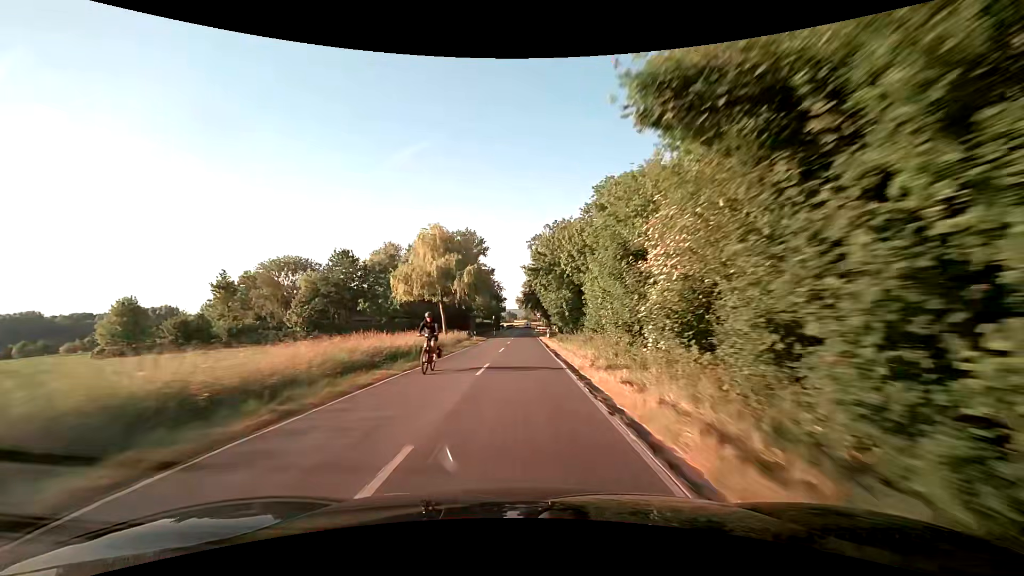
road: secondary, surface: asphalt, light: Day
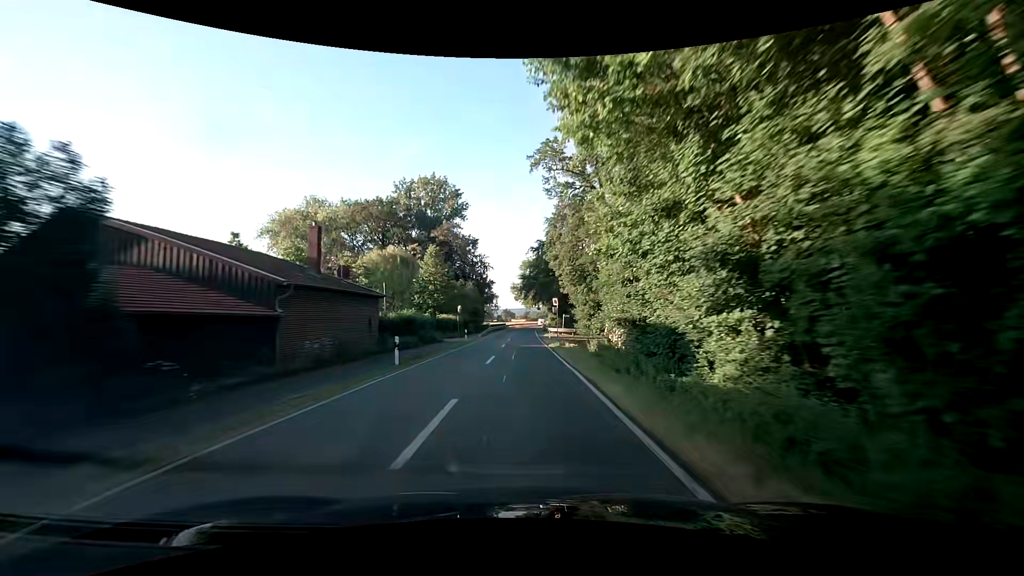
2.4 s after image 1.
(-0.2, +57.4) m; 0°
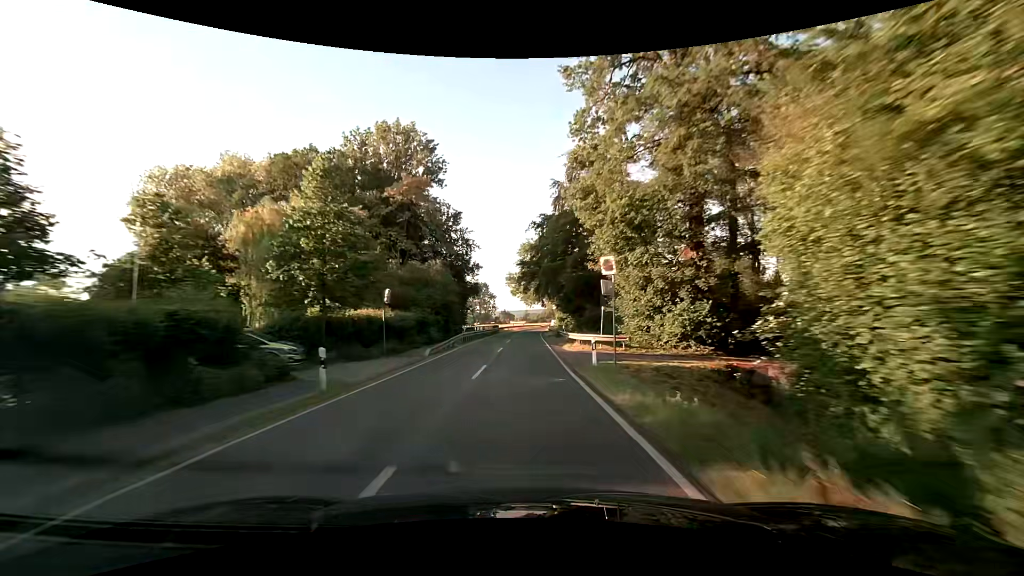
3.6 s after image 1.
(-0.1, +28.2) m; 0°
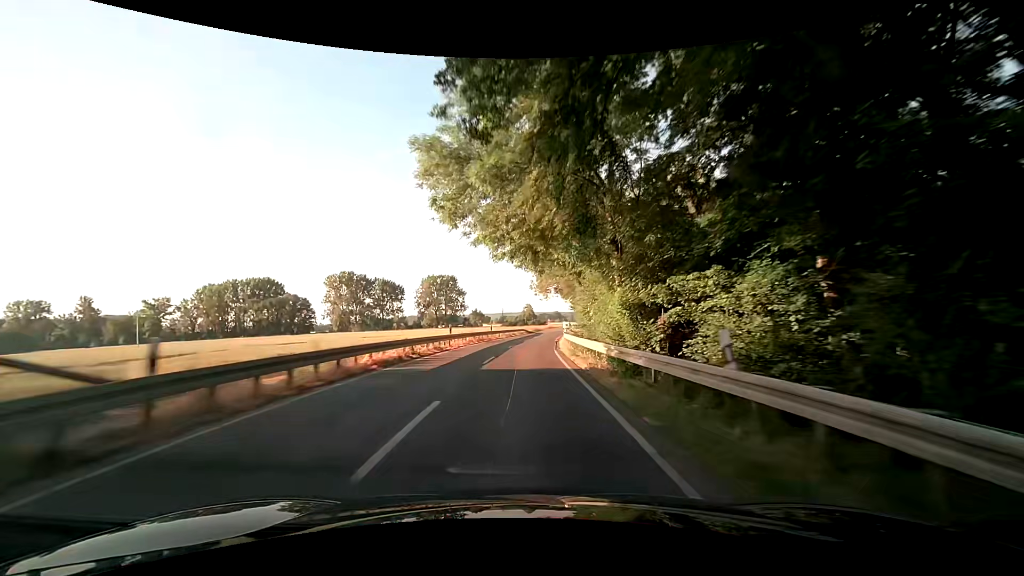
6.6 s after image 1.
(+0.9, +68.7) m; +2°
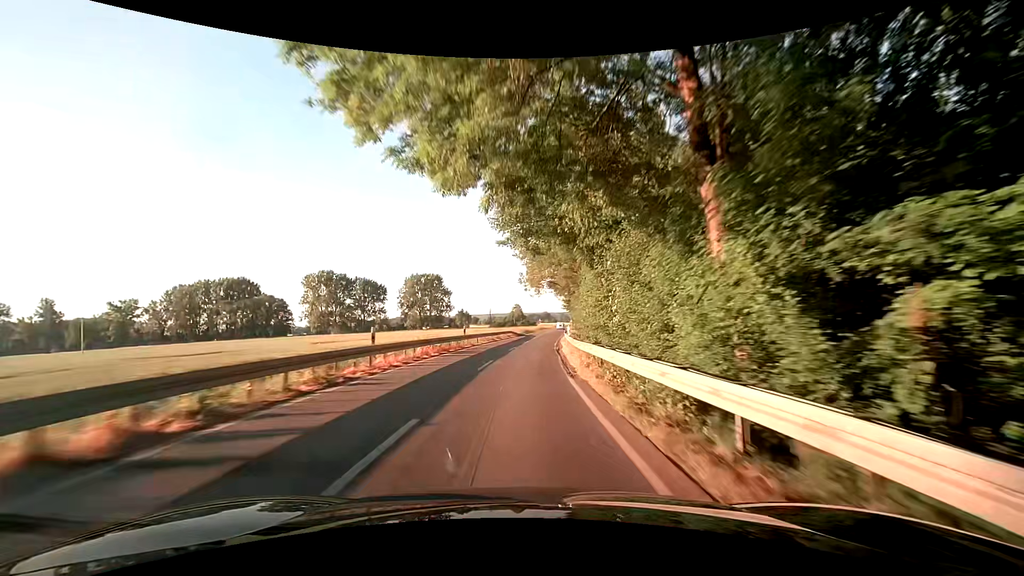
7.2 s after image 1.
(+0.2, +13.4) m; +2°
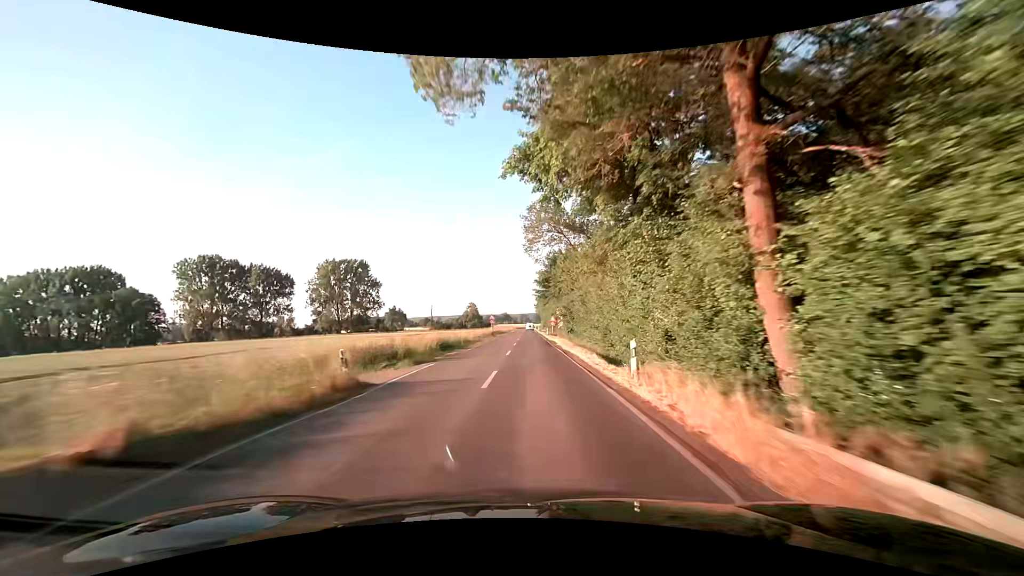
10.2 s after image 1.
(+2.4, +64.6) m; +4°
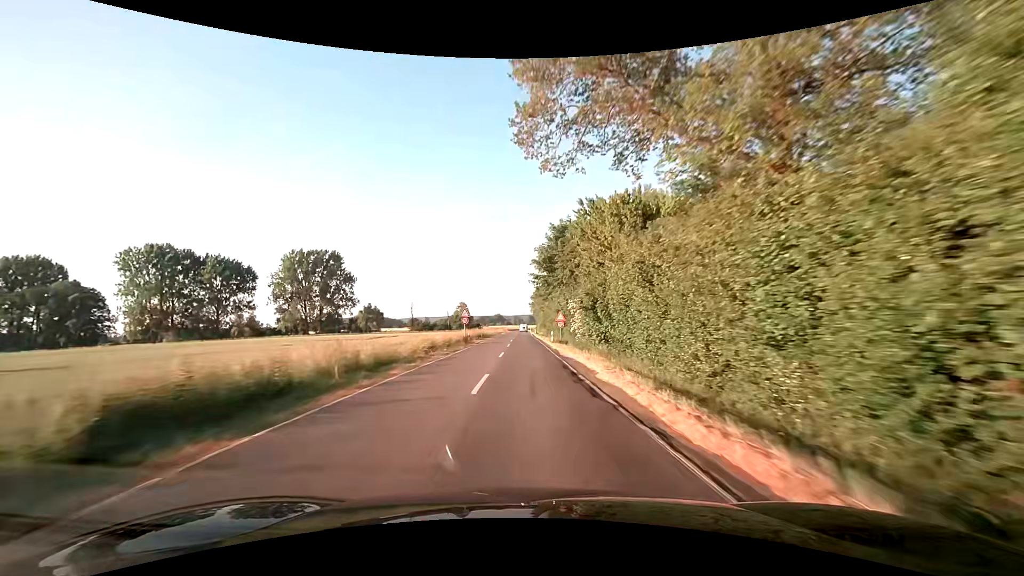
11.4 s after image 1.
(+0.2, +24.8) m; +1°
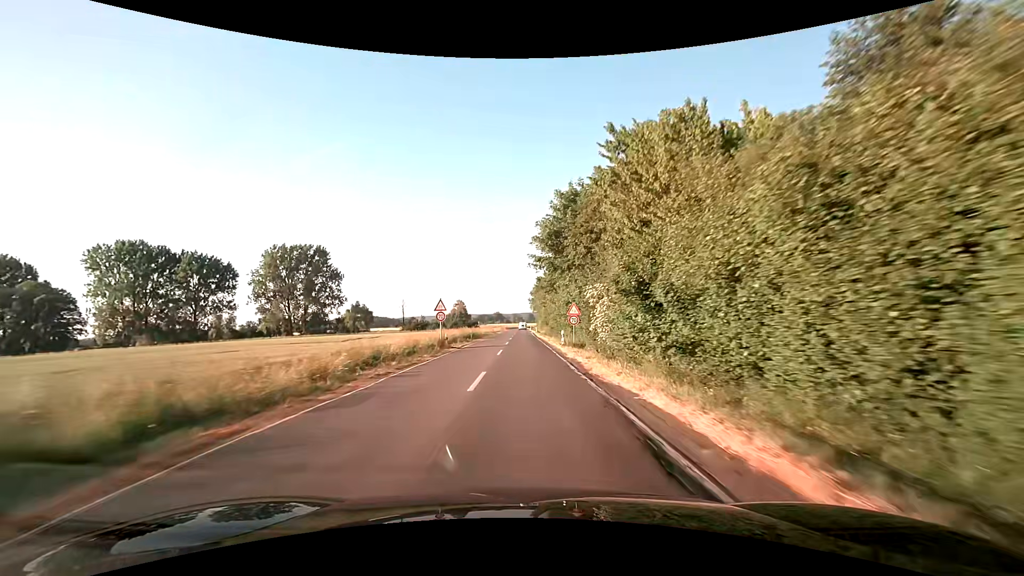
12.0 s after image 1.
(0.0, +12.2) m; 0°
(0, +10) (0, +20) (0, +30) (0, +40) (-1, +50) (-1, +60) (-1, +70) (-1, +80) (-1, +90) (-1, +100) m
